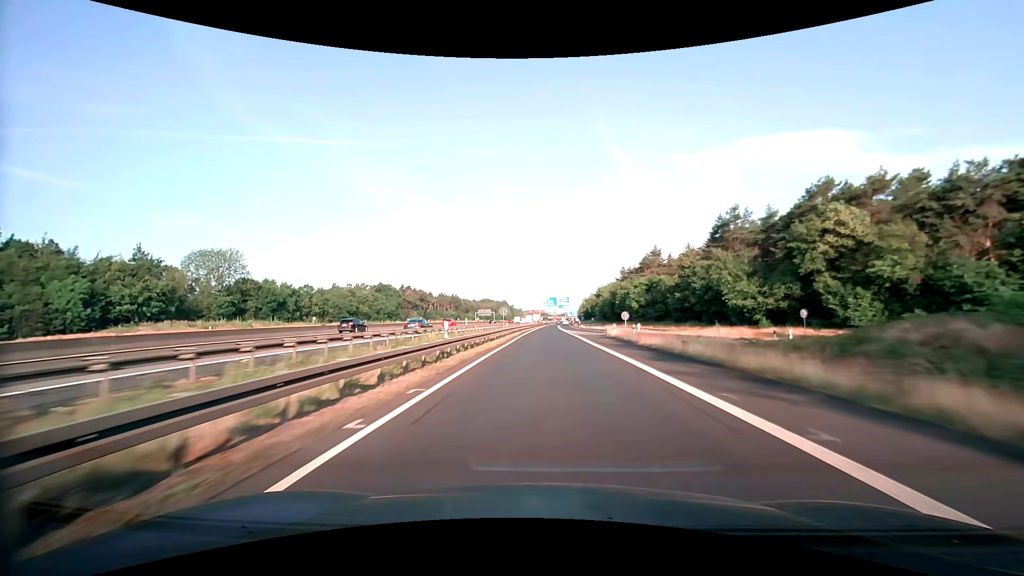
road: motorway_link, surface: asphalt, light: Day
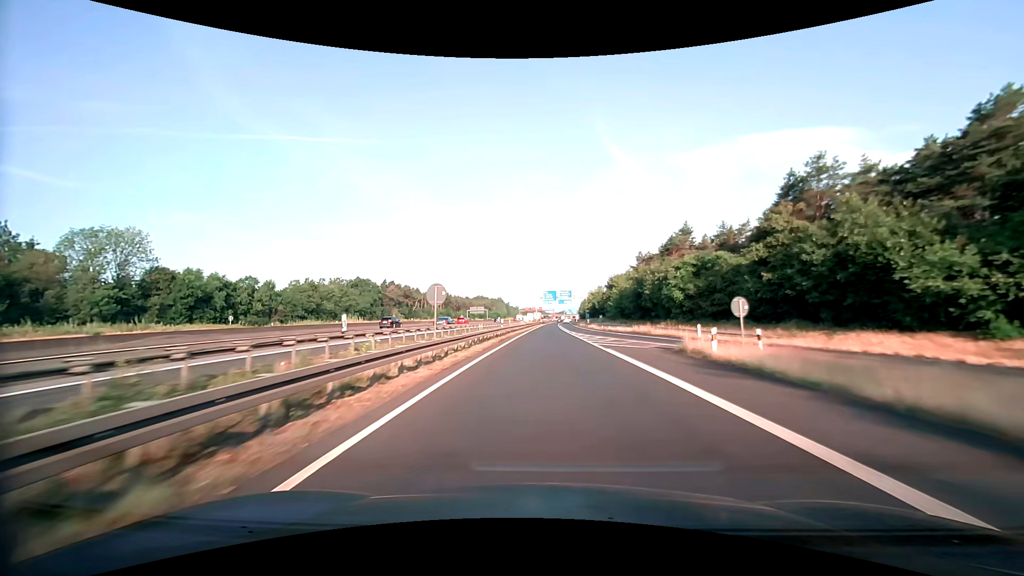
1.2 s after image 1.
(0.0, +26.6) m; 0°
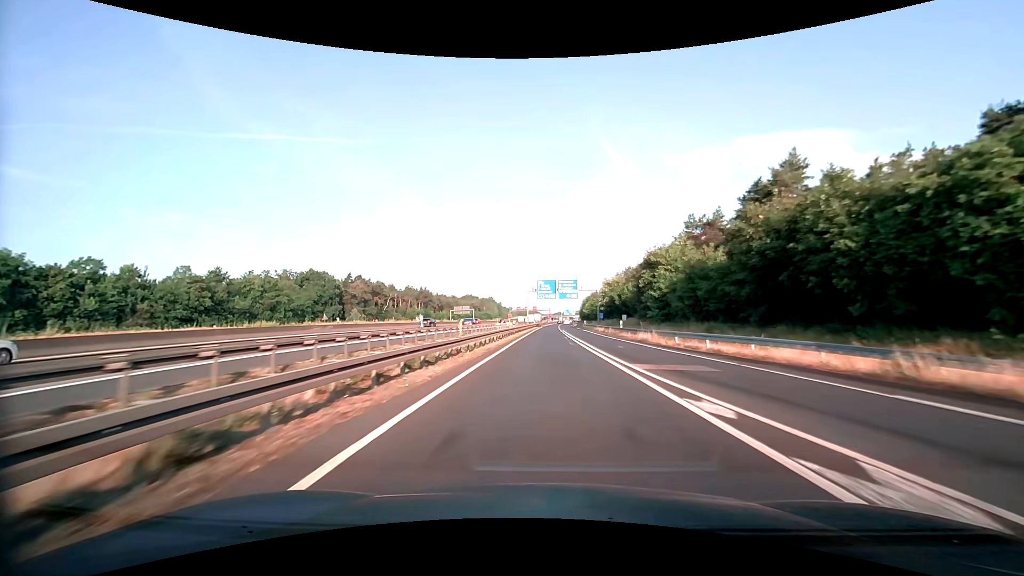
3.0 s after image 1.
(+0.2, +40.0) m; +1°
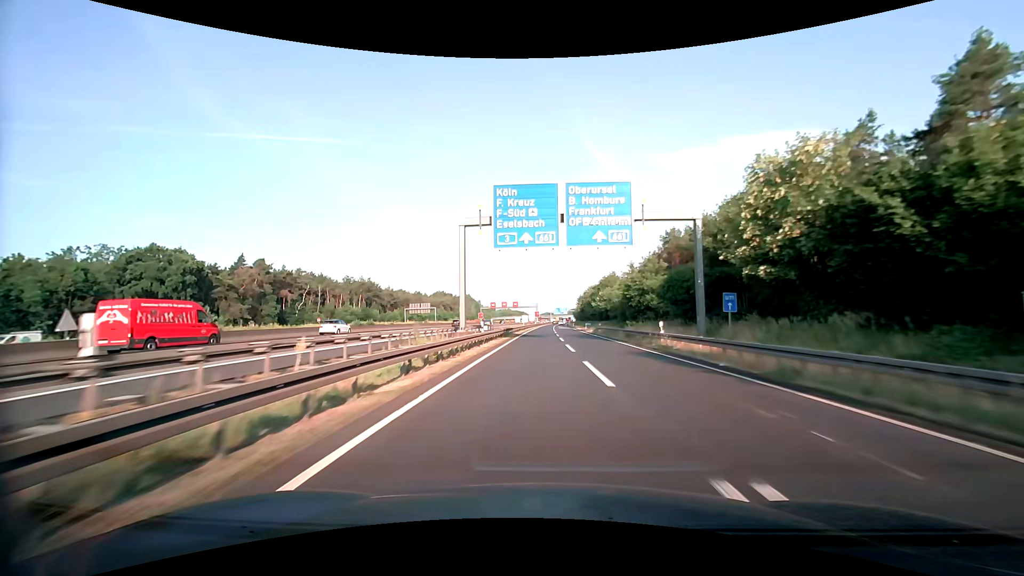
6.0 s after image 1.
(+0.8, +67.0) m; +2°
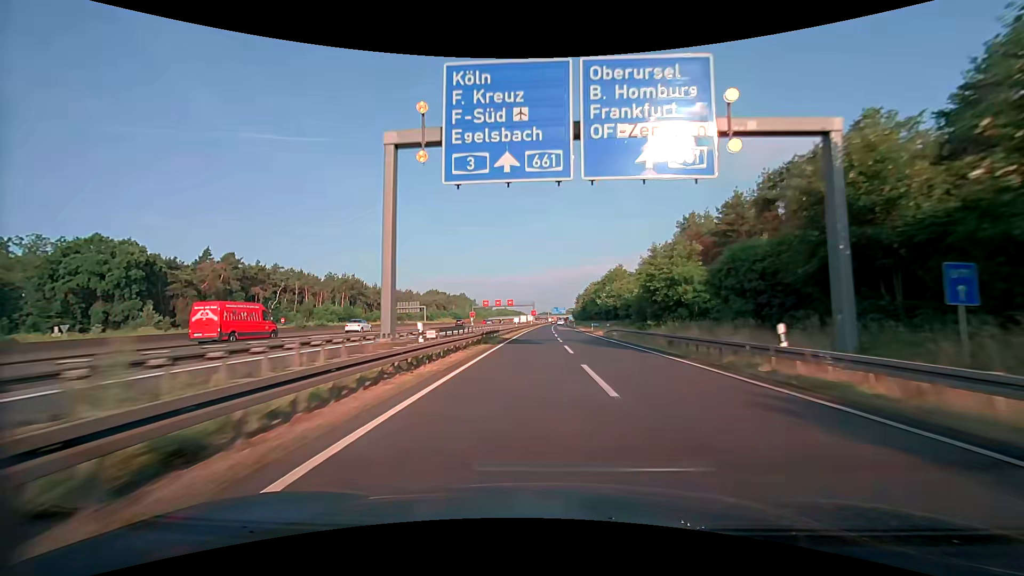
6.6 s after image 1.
(0.0, +13.5) m; 0°
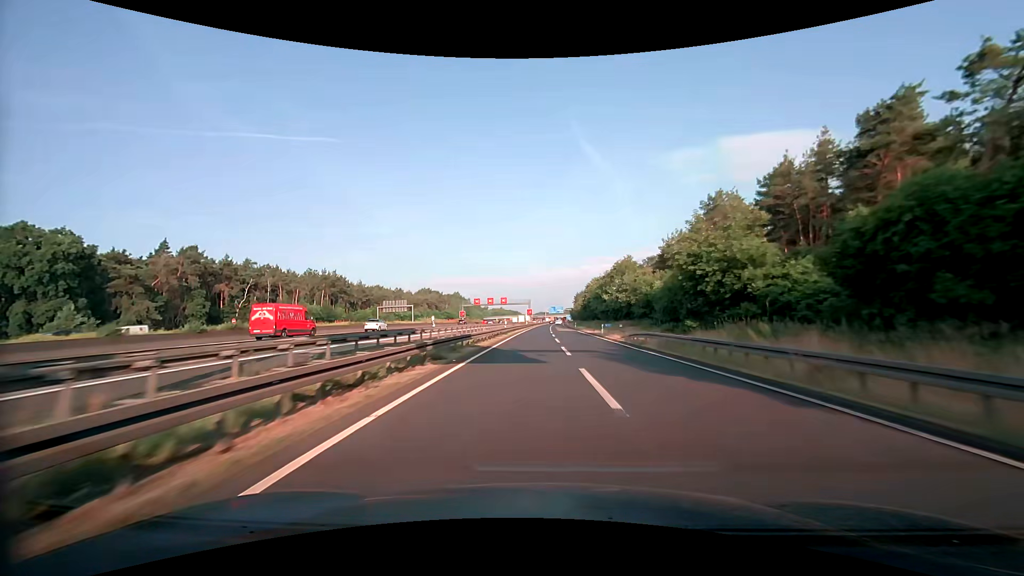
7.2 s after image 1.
(0.0, +13.5) m; 0°
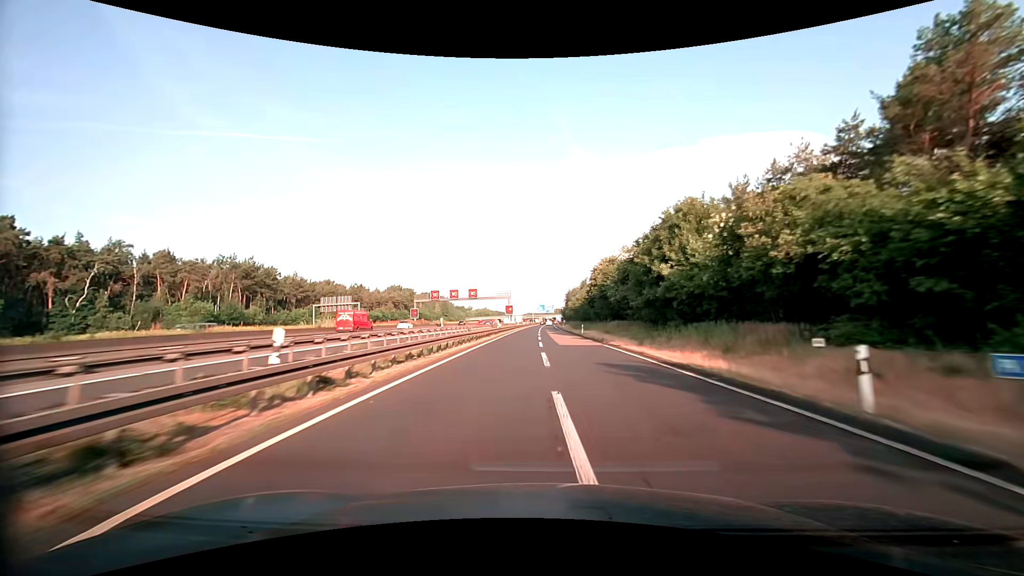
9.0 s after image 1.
(+0.4, +40.6) m; +1°
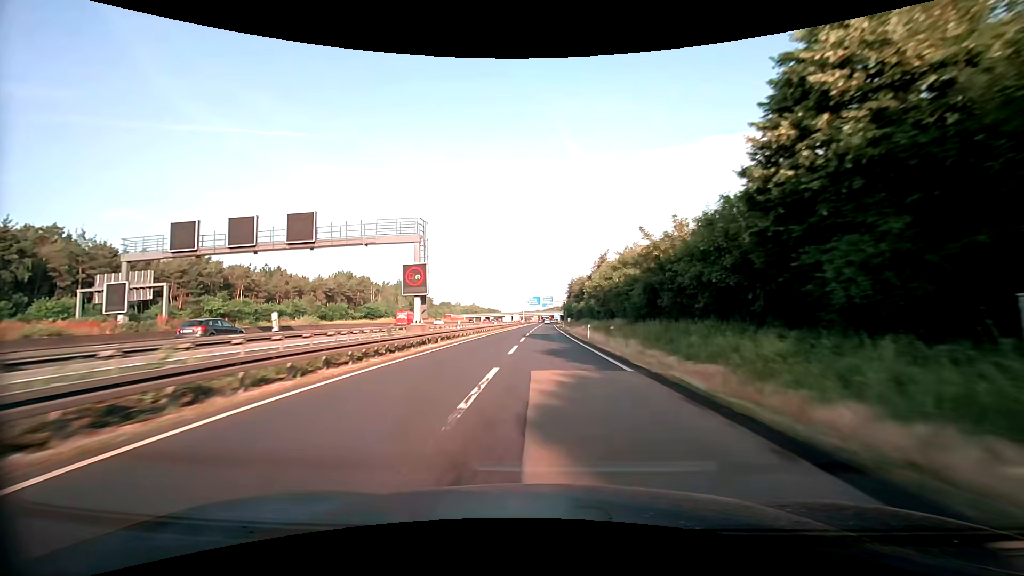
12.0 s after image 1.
(+0.5, +68.0) m; 0°
(0, +10) (0, +20) (0, +30) (0, +40) (0, +50) (0, +60) (0, +70) (0, +80) (0, +90) (0, +100) m
